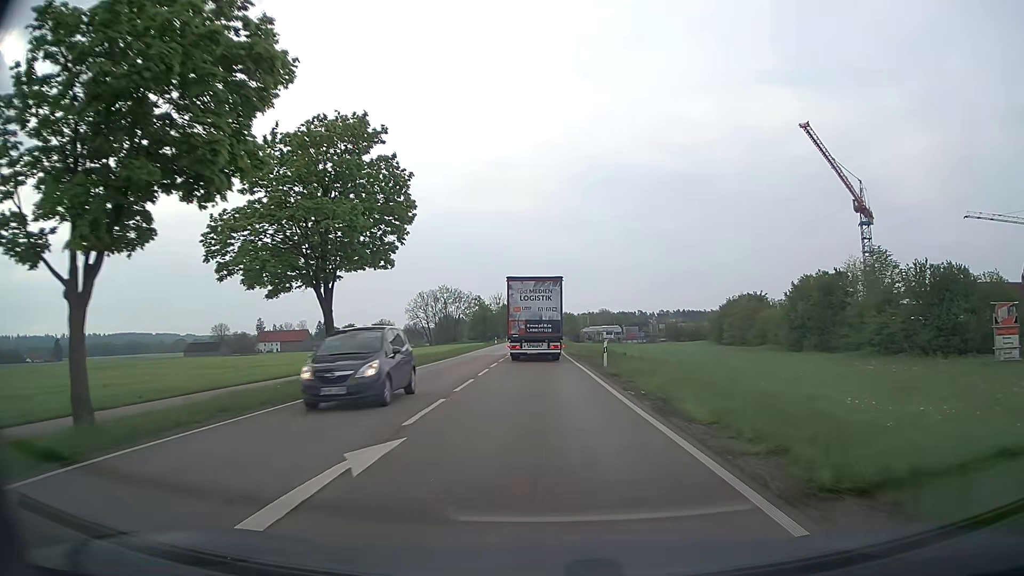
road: secondary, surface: asphalt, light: Day
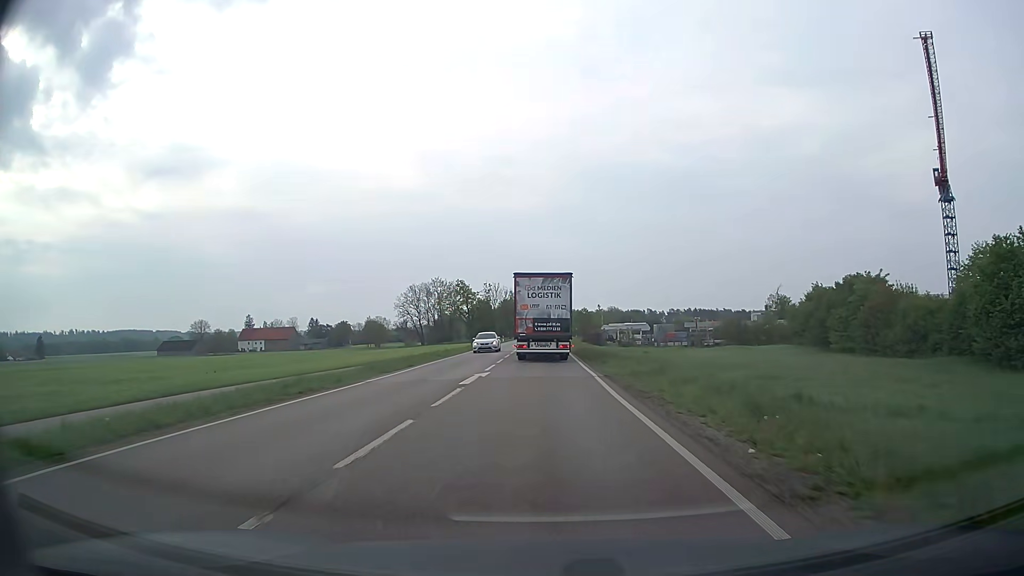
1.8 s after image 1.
(-0.2, +27.0) m; -1°
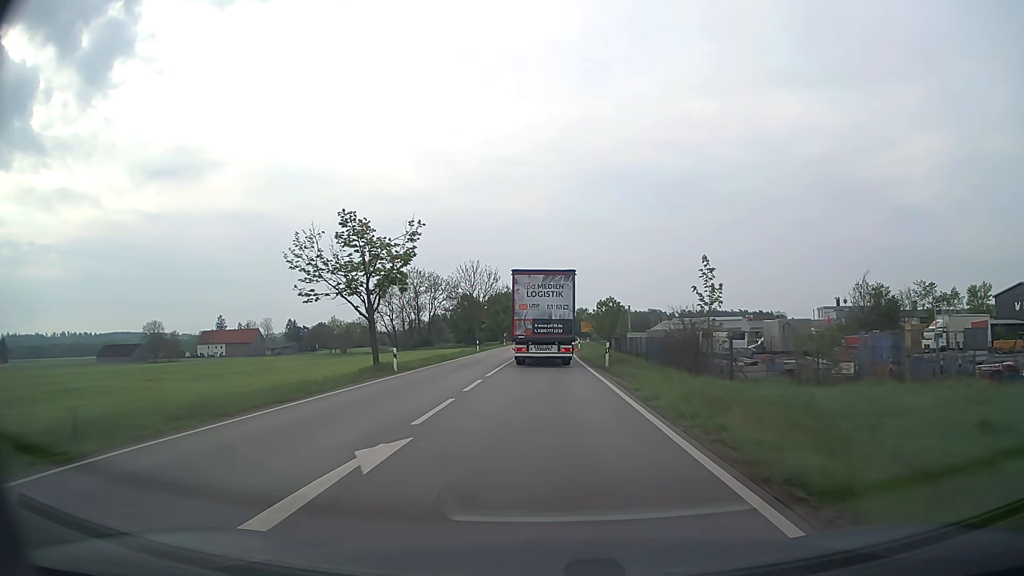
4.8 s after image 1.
(0.0, +44.3) m; 0°
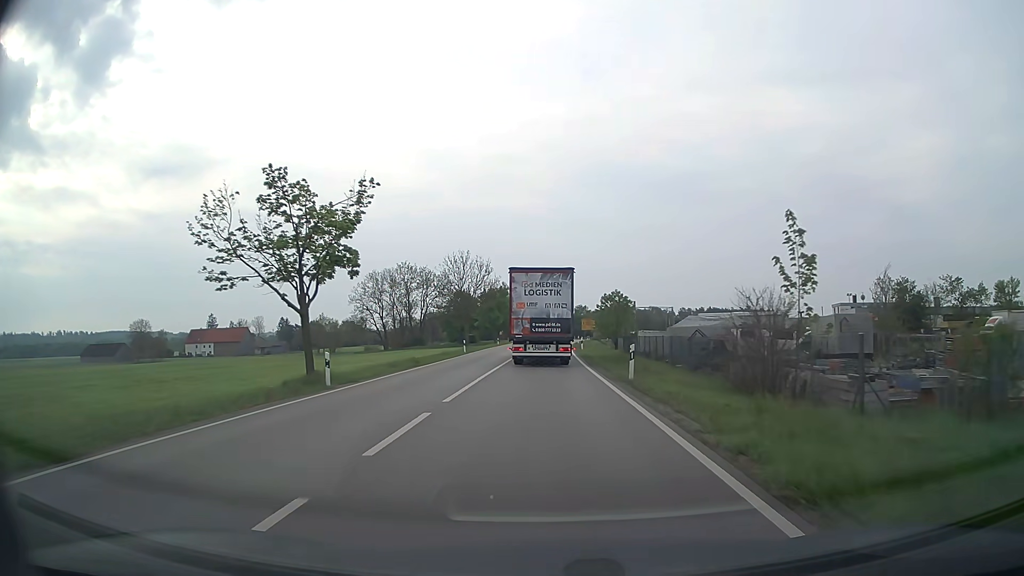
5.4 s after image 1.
(0.0, +8.8) m; 0°
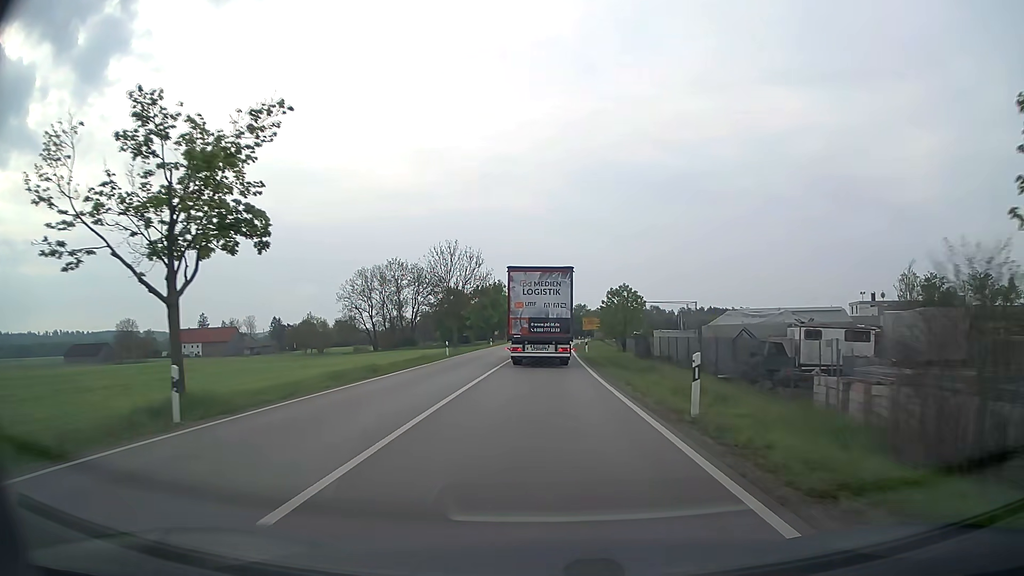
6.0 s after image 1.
(0.0, +8.7) m; 0°
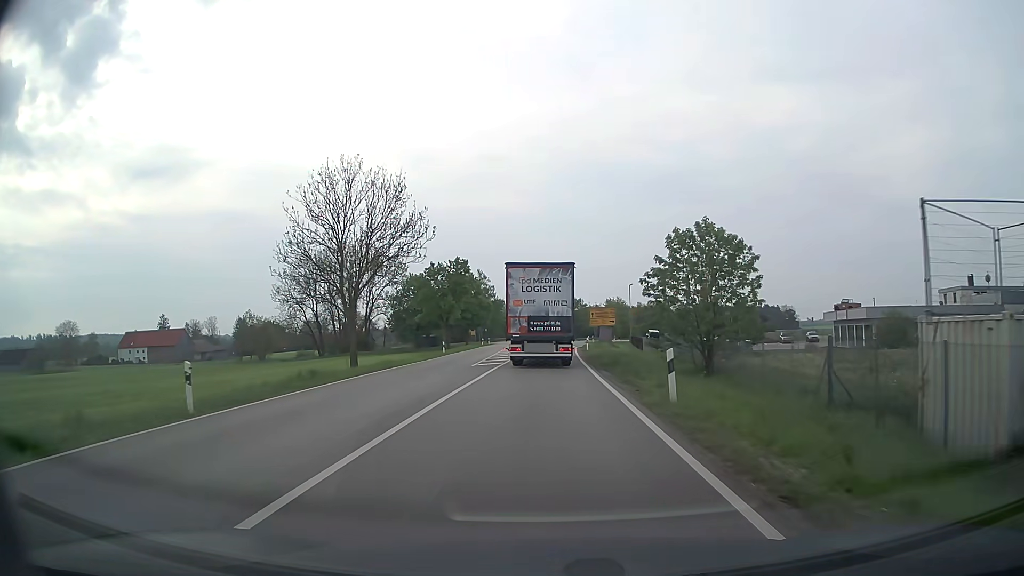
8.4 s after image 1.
(+0.2, +33.9) m; +1°
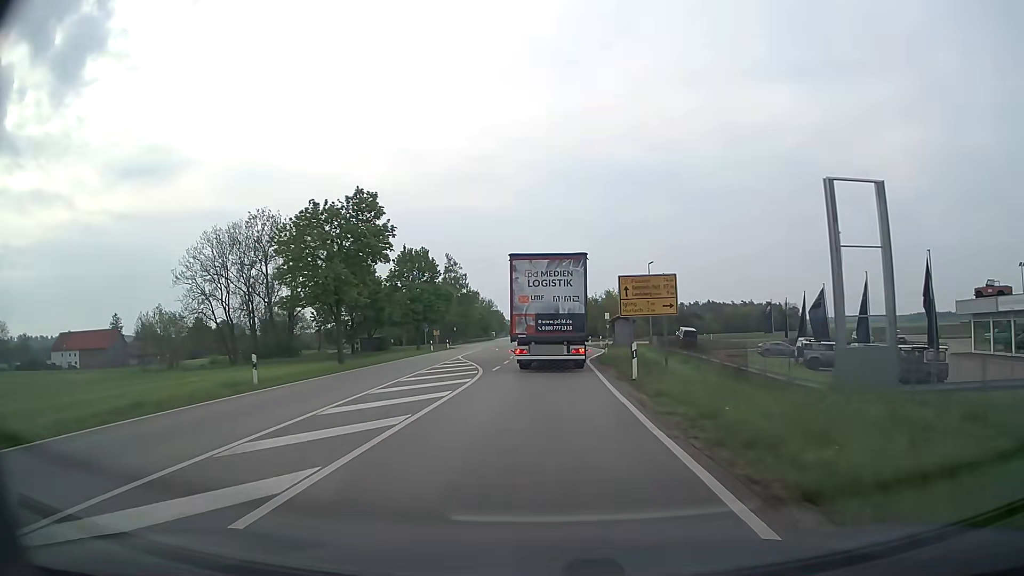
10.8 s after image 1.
(+0.4, +34.4) m; +1°
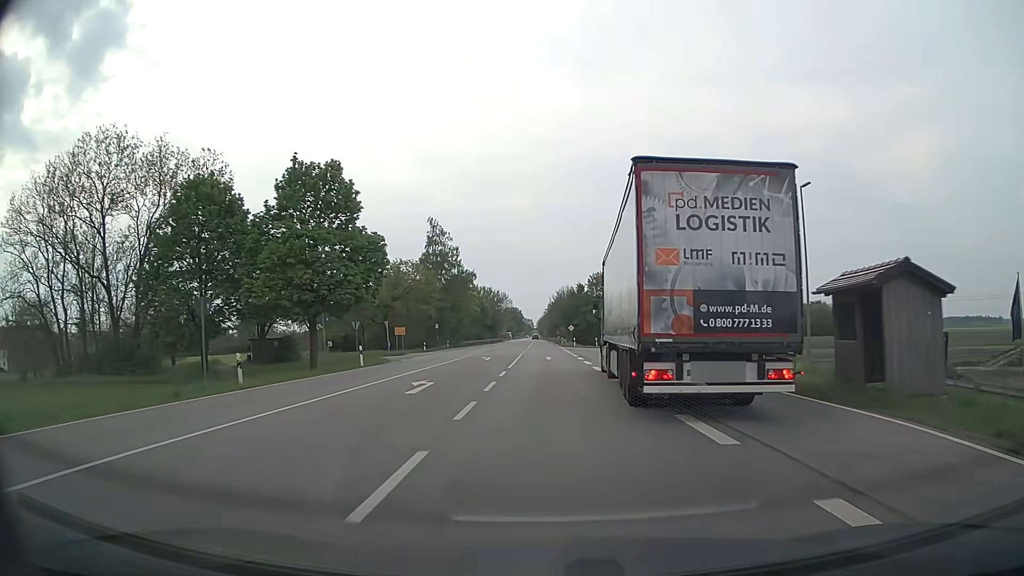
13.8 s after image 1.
(-0.4, +44.4) m; -2°
(0, +10) (0, +20) (0, +30) (0, +40) (0, +50) (0, +60) (0, +70) (0, +80) (-1, +90) (-1, +100) m
